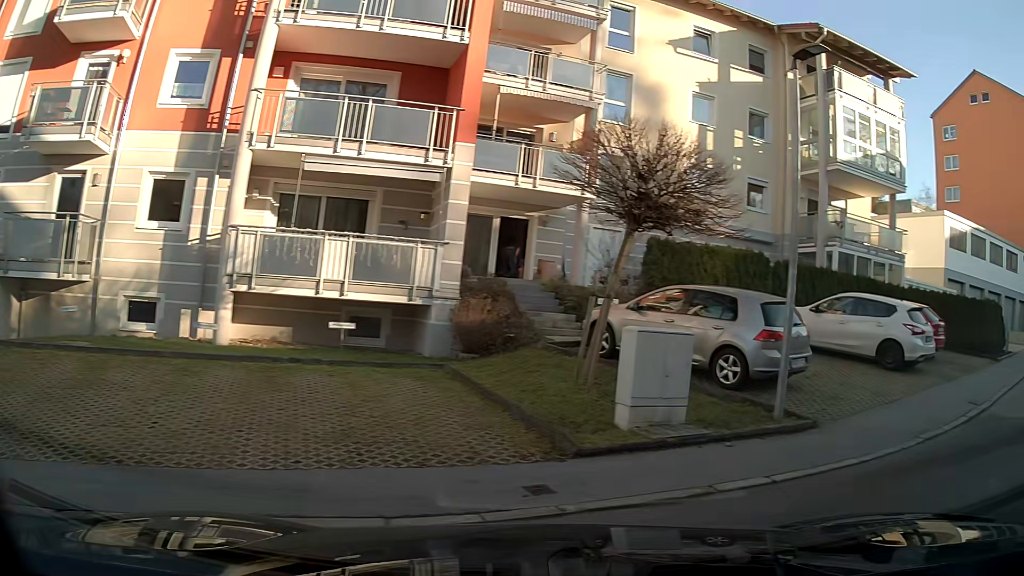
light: Day
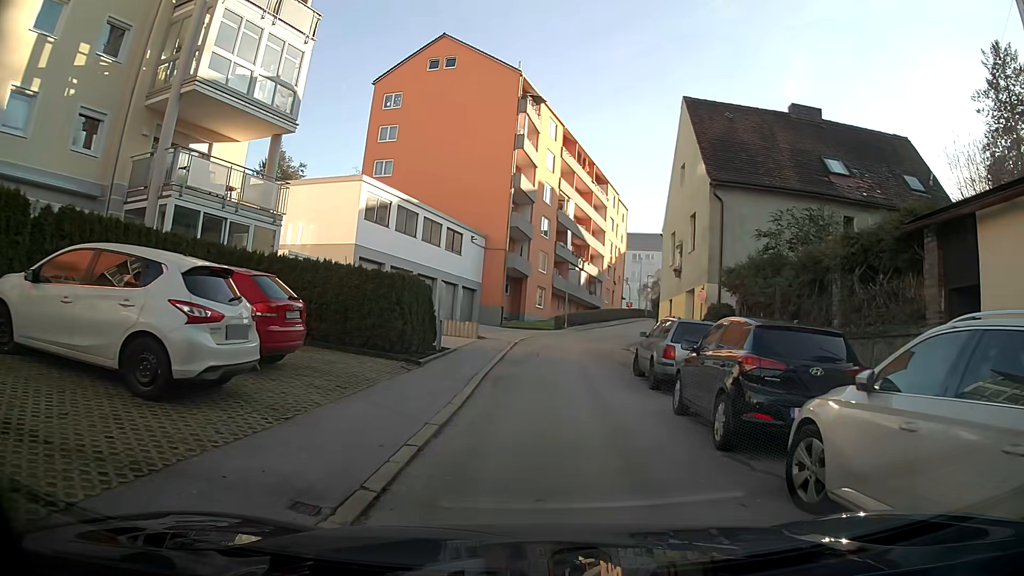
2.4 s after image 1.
(+4.0, +7.2) m; +42°
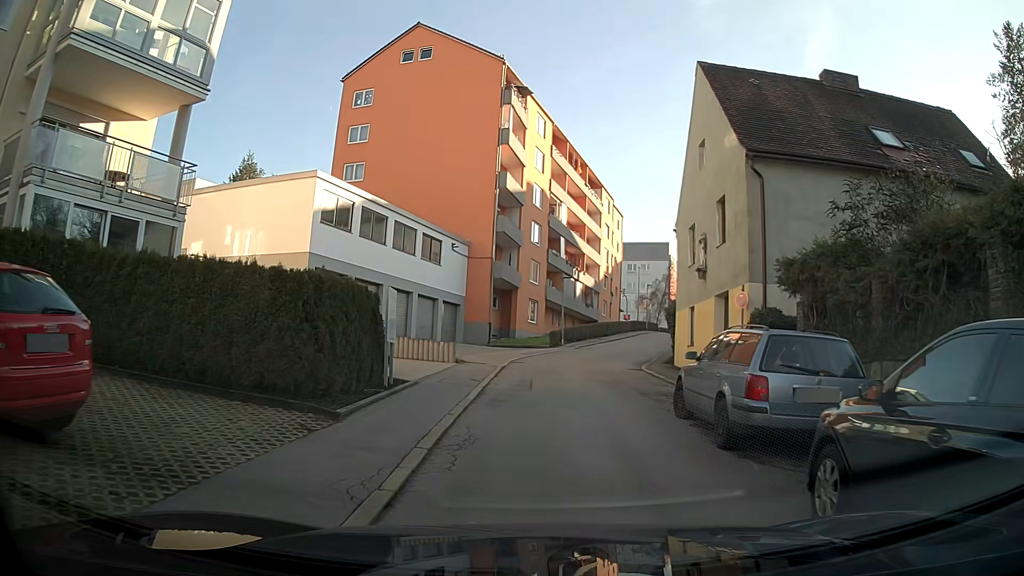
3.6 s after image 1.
(+0.1, +5.6) m; +1°
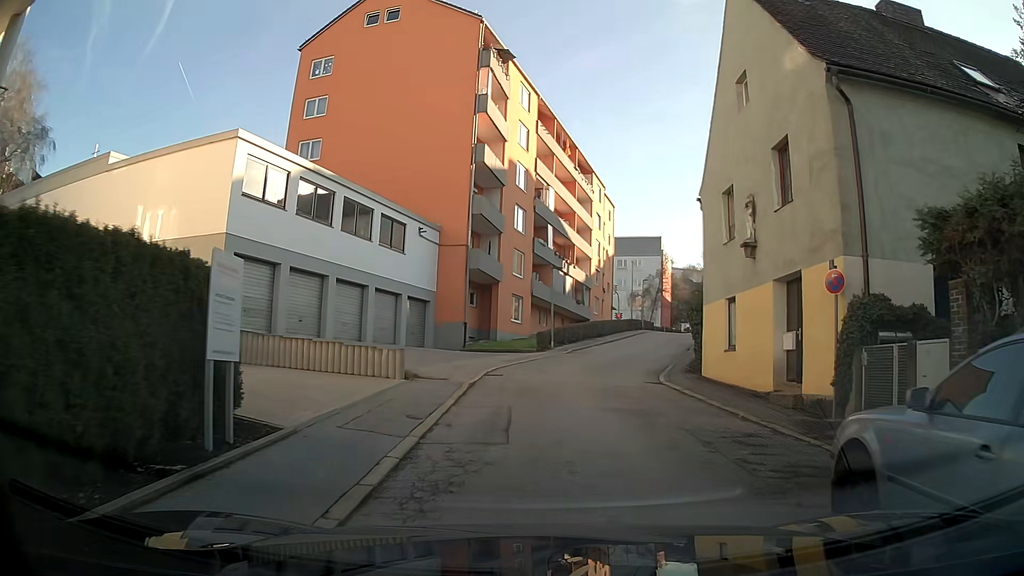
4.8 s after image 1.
(0.0, +6.6) m; +1°
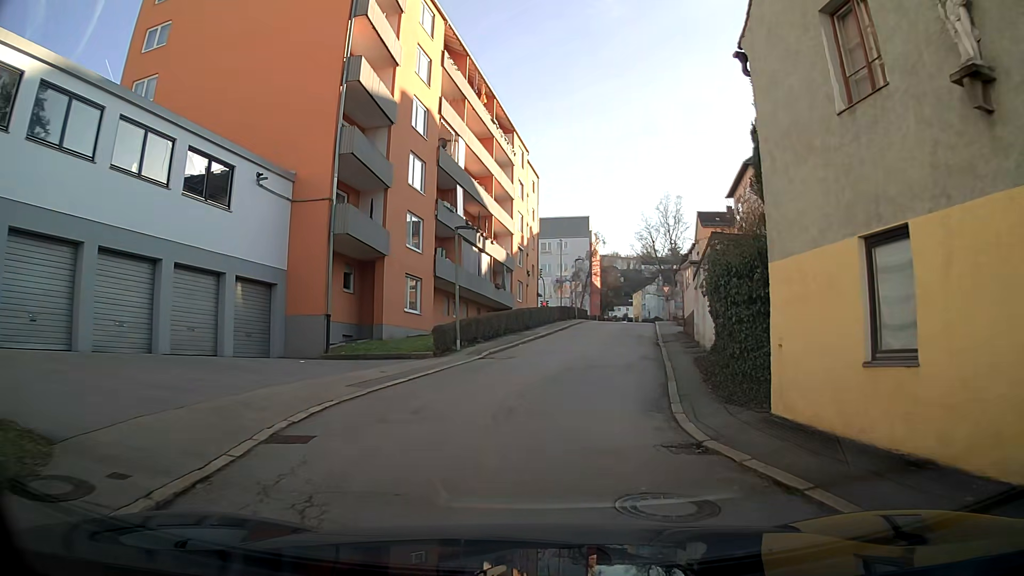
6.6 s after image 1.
(+0.8, +11.4) m; +8°
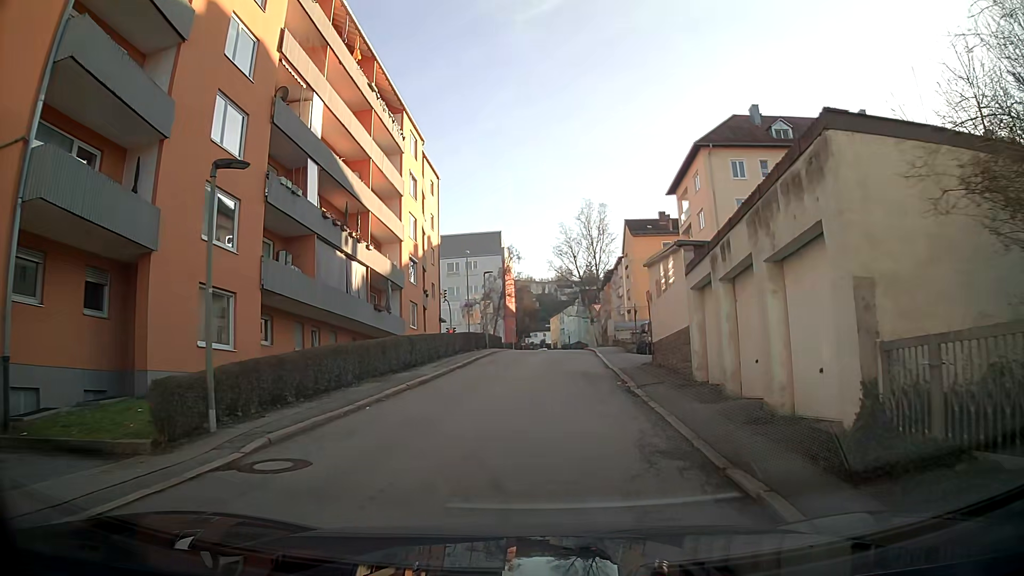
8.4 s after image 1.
(+0.7, +12.1) m; +6°
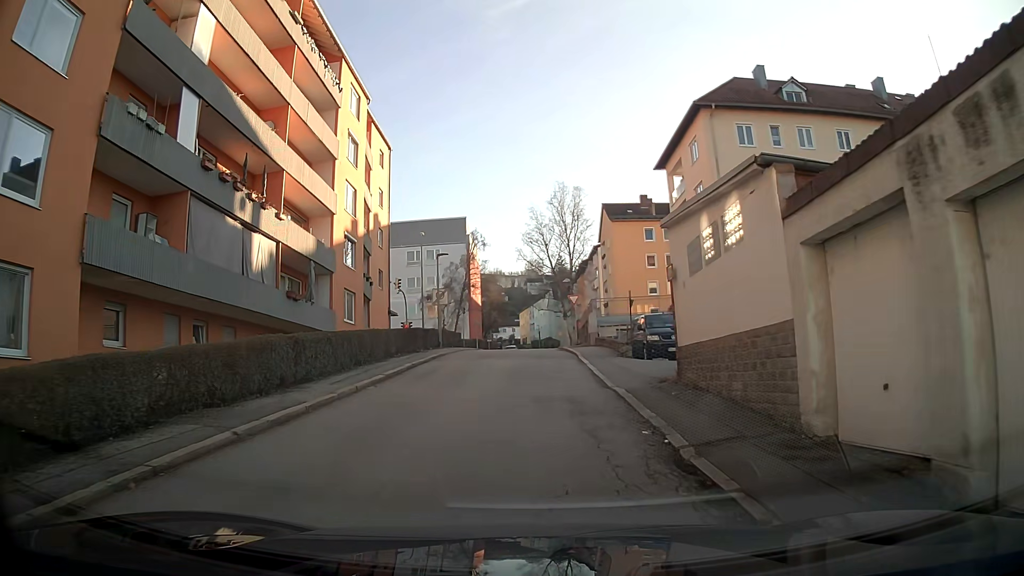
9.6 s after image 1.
(+0.2, +8.0) m; +3°
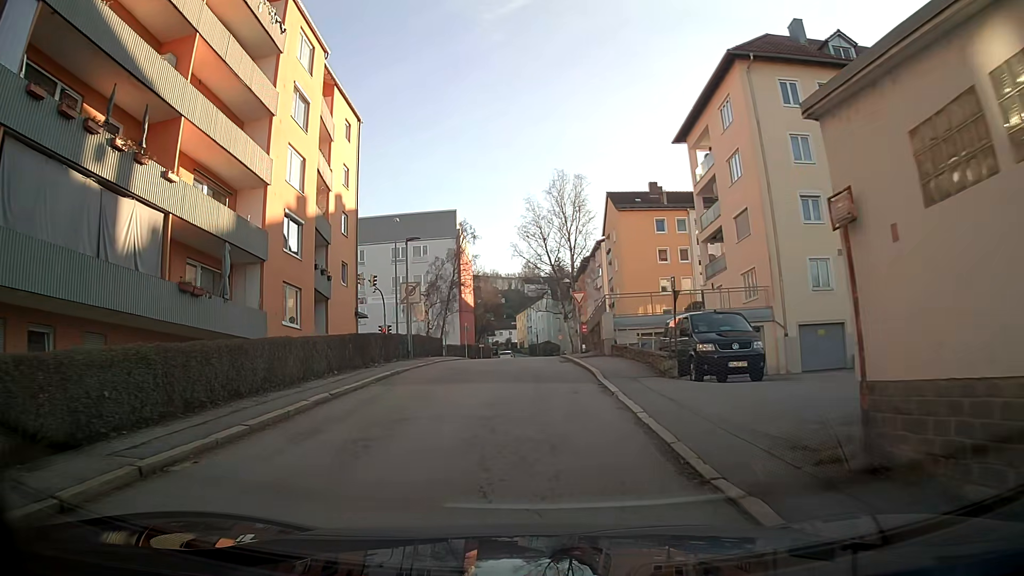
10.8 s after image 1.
(0.0, +8.0) m; 0°
